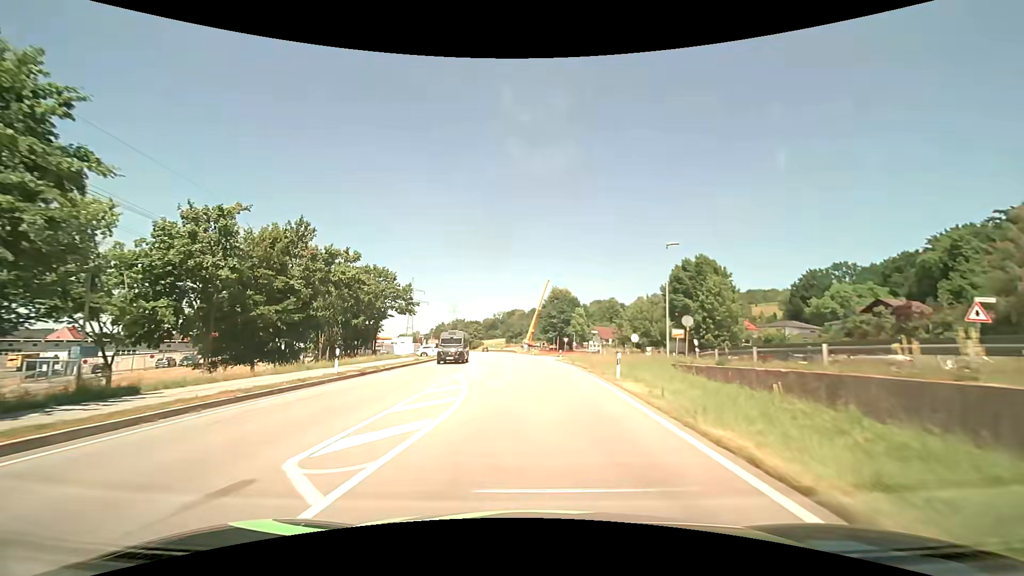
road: primary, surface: asphalt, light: Day
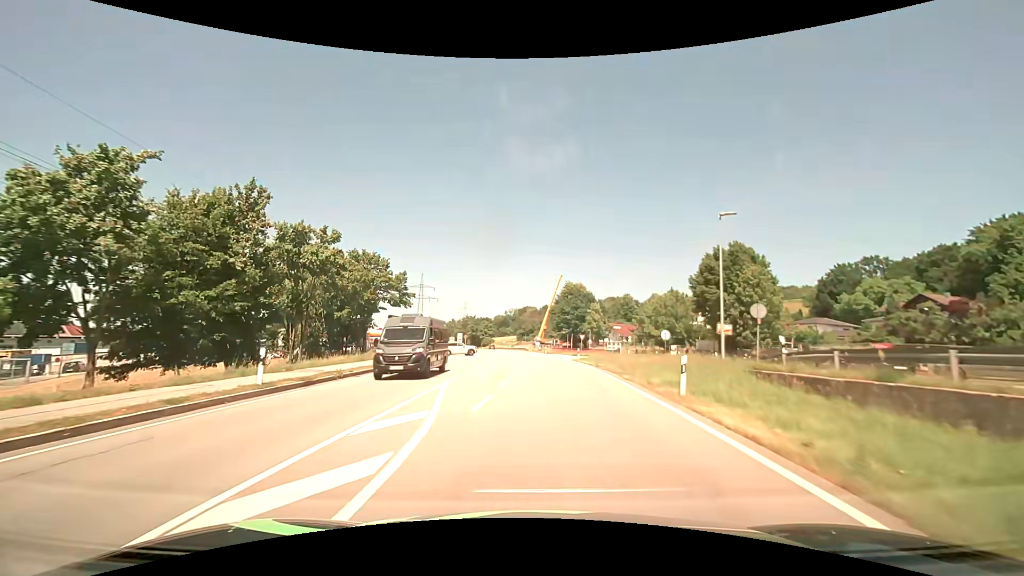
(-0.1, +6.9) m; -1°
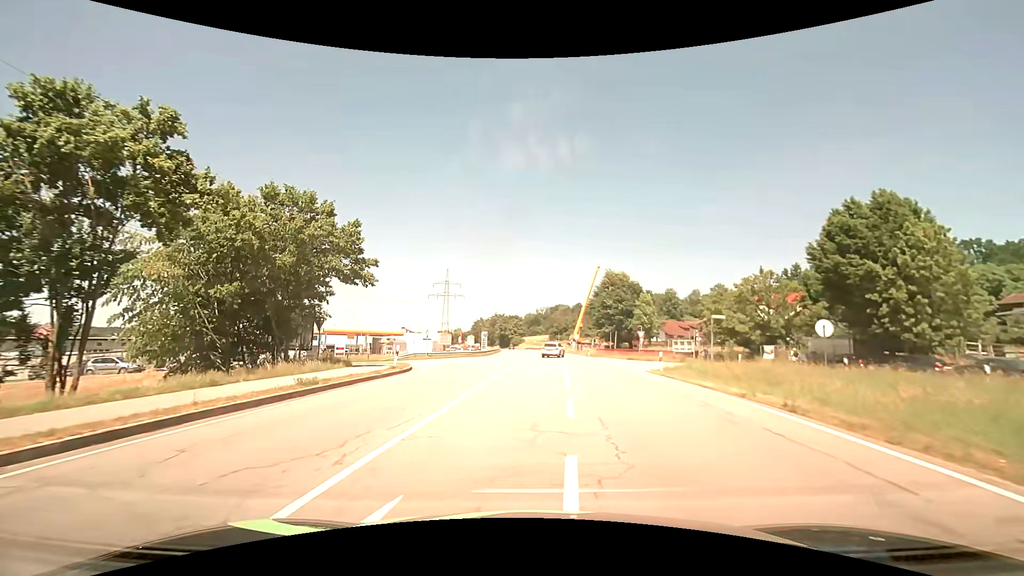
(-0.6, +18.6) m; -4°
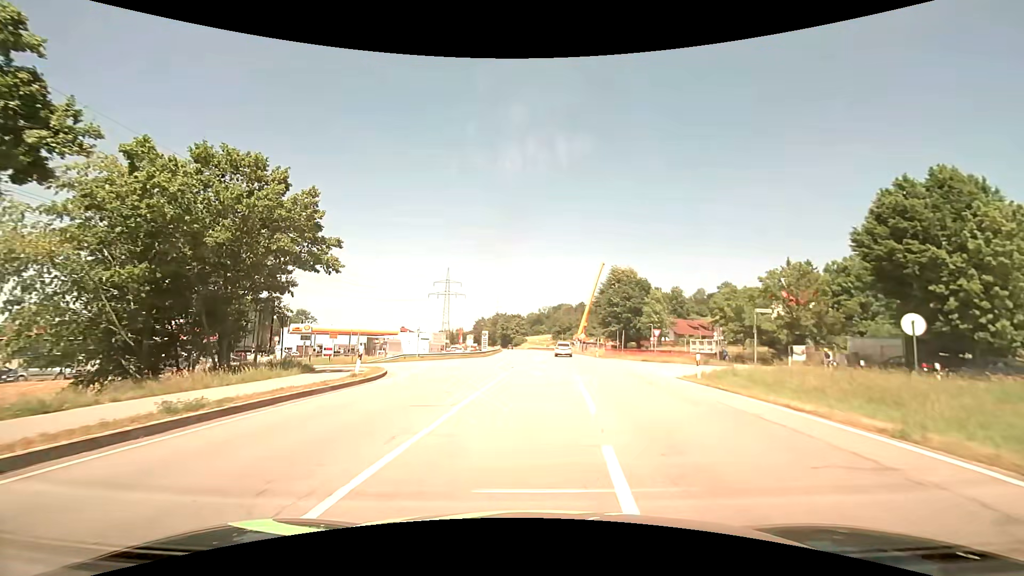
(0.0, +5.3) m; 0°
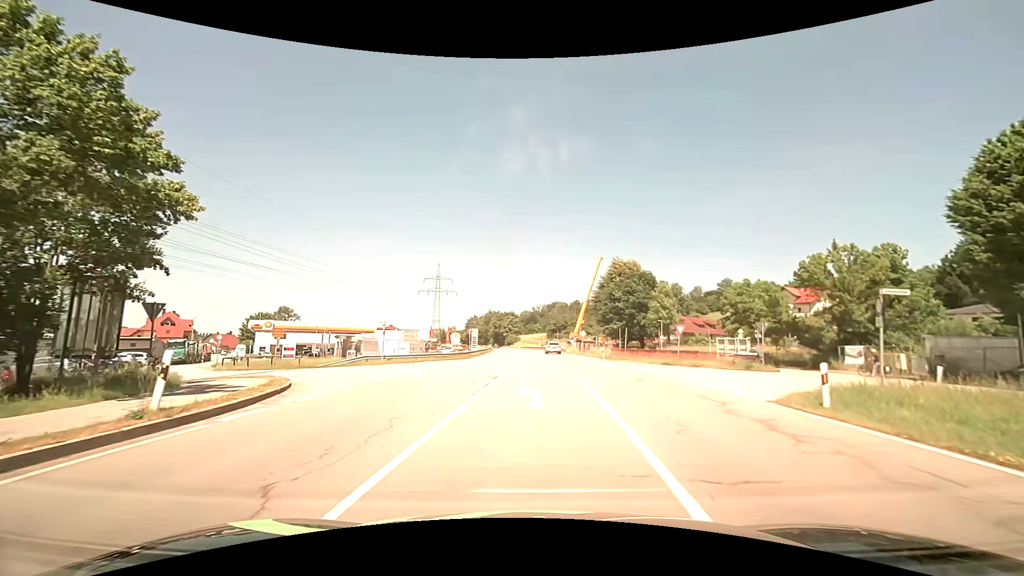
(+0.1, +9.1) m; +1°
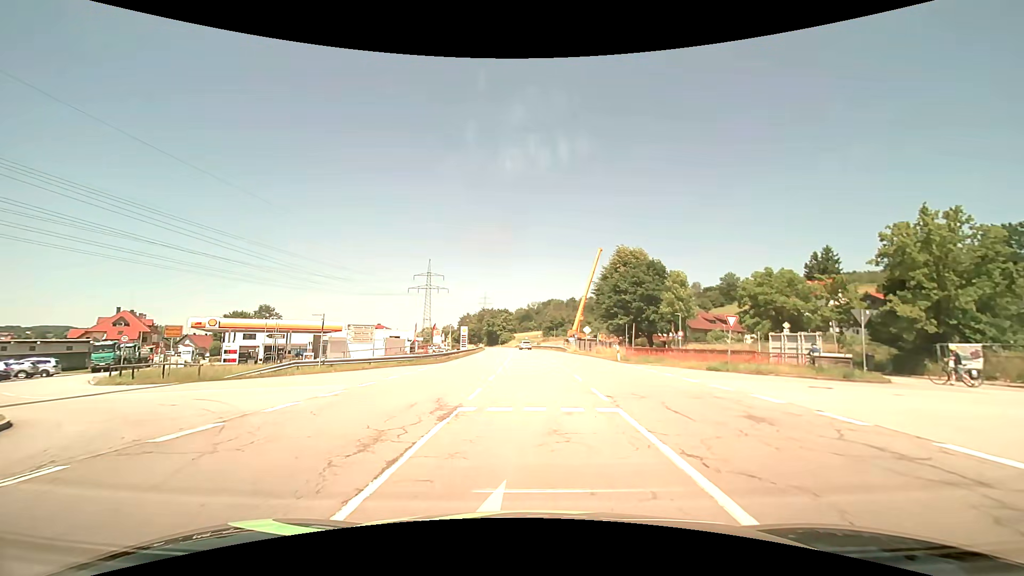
(+0.1, +10.2) m; +1°
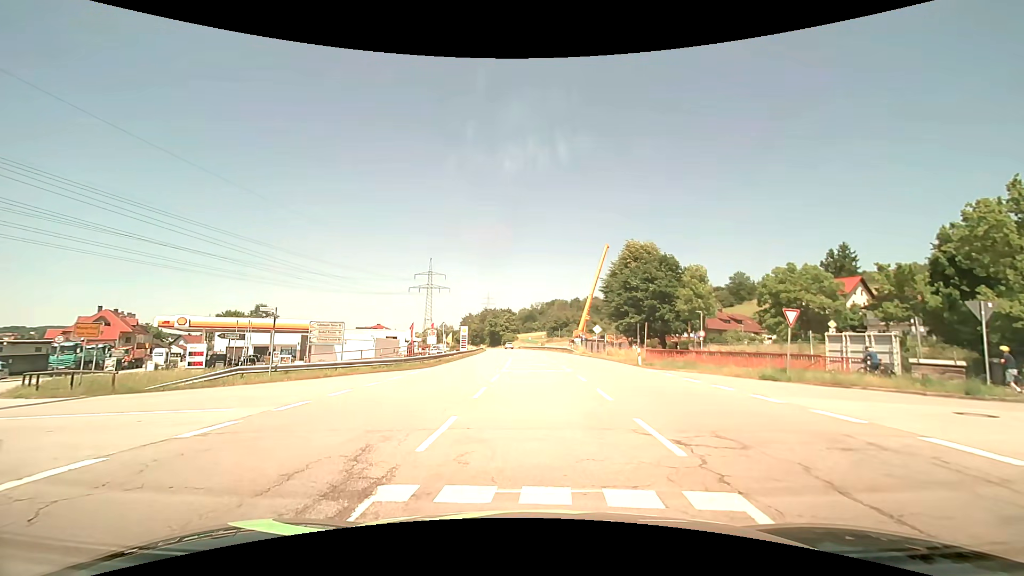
(0.0, +5.5) m; 0°
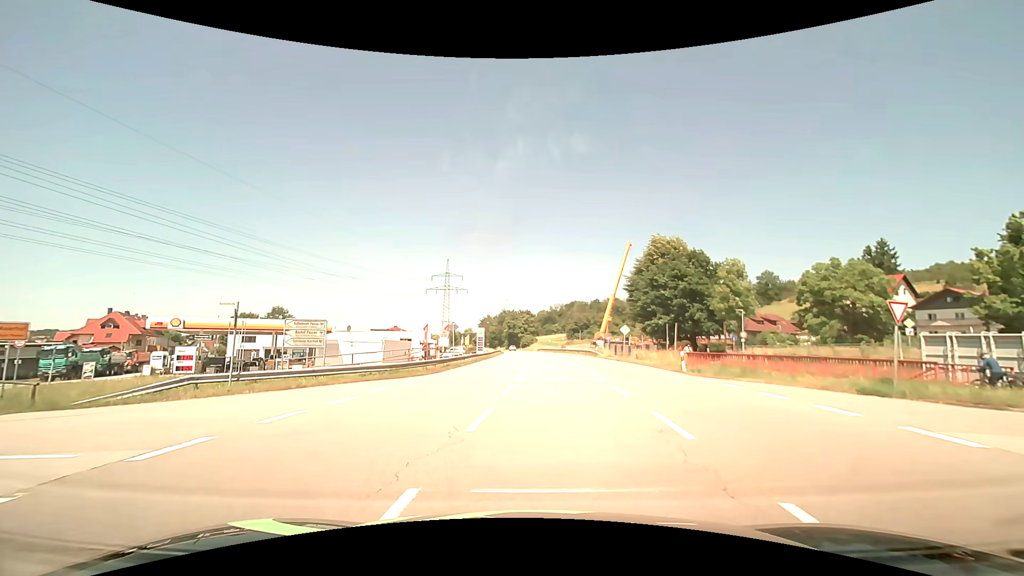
(-0.1, +4.7) m; -3°
(-3, +9) (-11, +14) (-21, +16) (-29, +22) (-34, +31) (-38, +40) (-43, +49) (-47, +58) (-51, +67) (-56, +76) m
